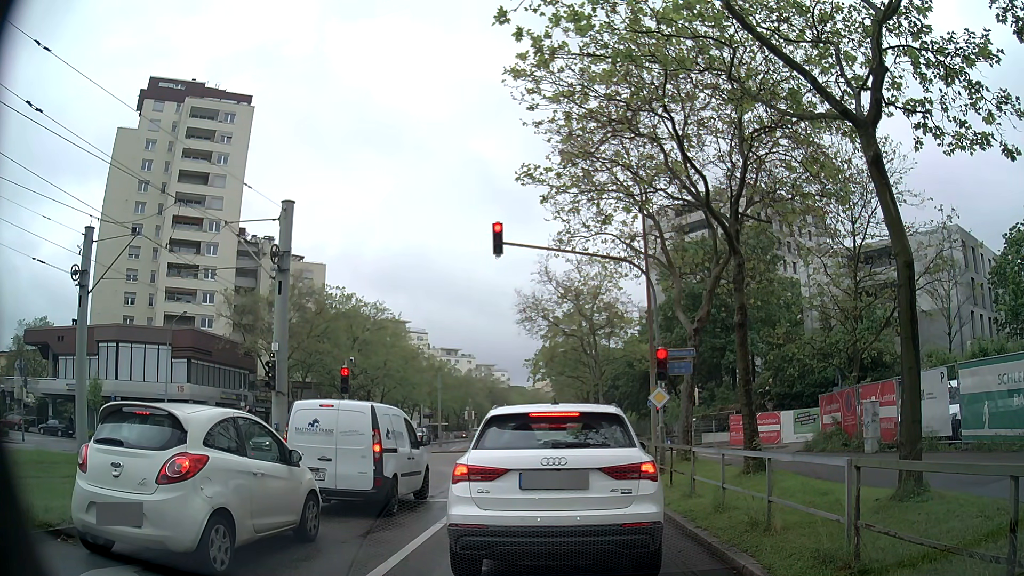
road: tertiary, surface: asphalt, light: Day
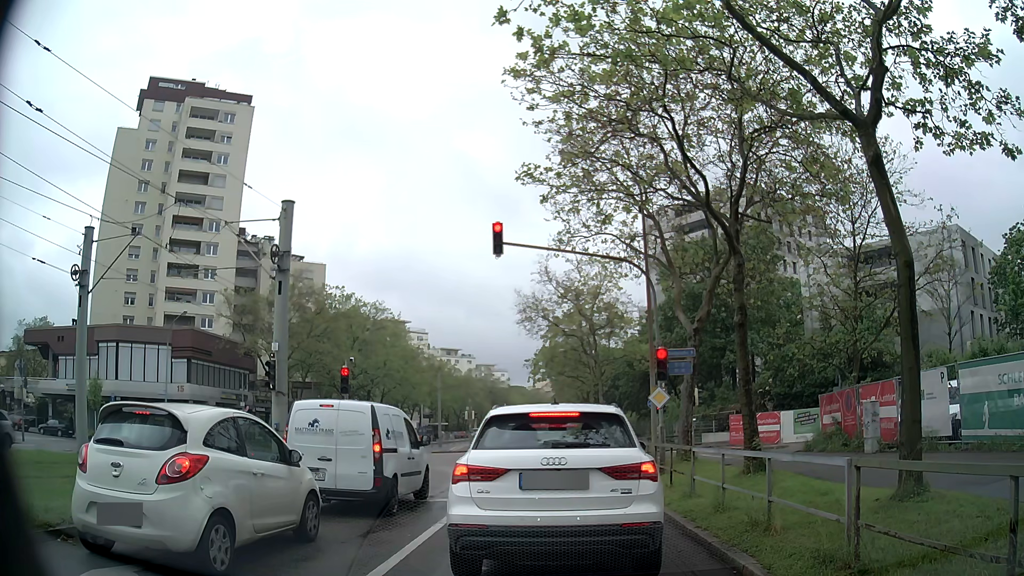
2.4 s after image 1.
(0.0, 0.0) m; 0°
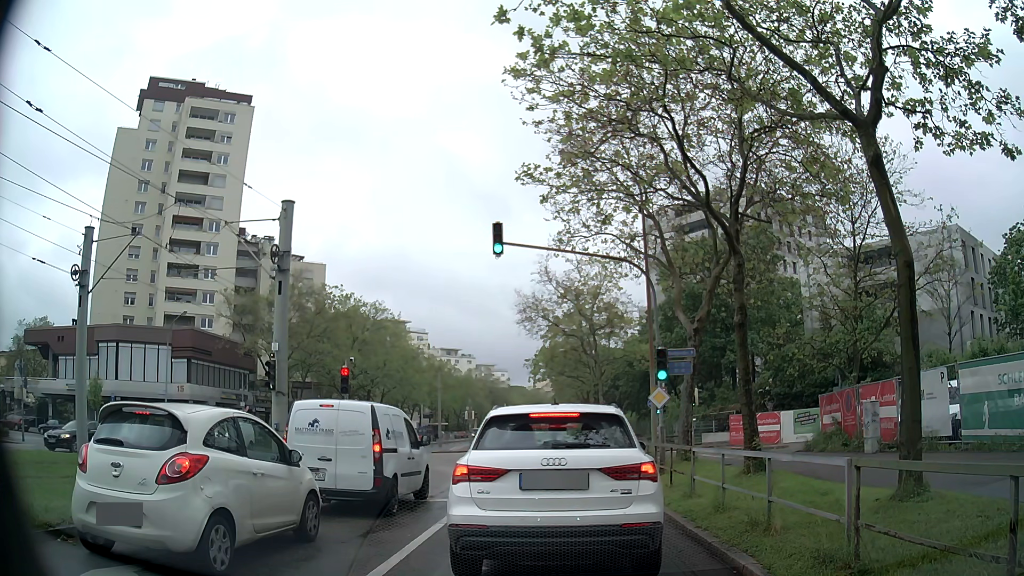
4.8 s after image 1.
(0.0, 0.0) m; 0°
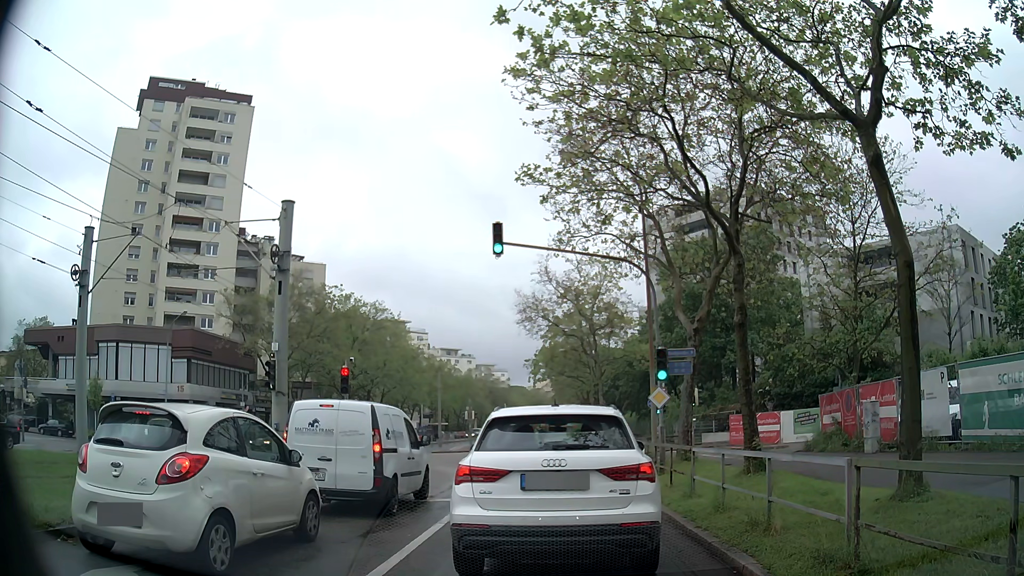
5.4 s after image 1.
(0.0, 0.0) m; 0°
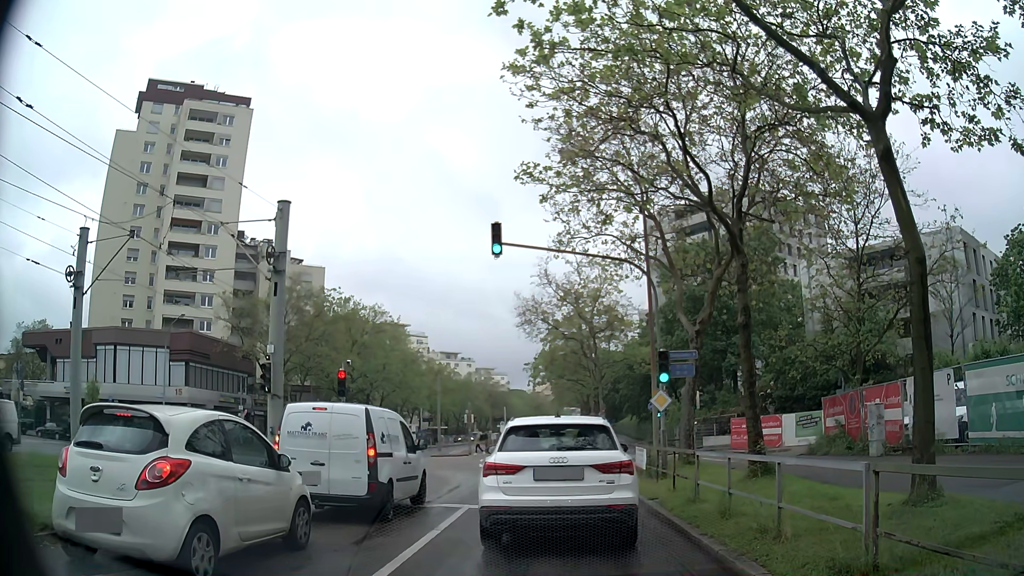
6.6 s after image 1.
(0.0, +0.4) m; 0°
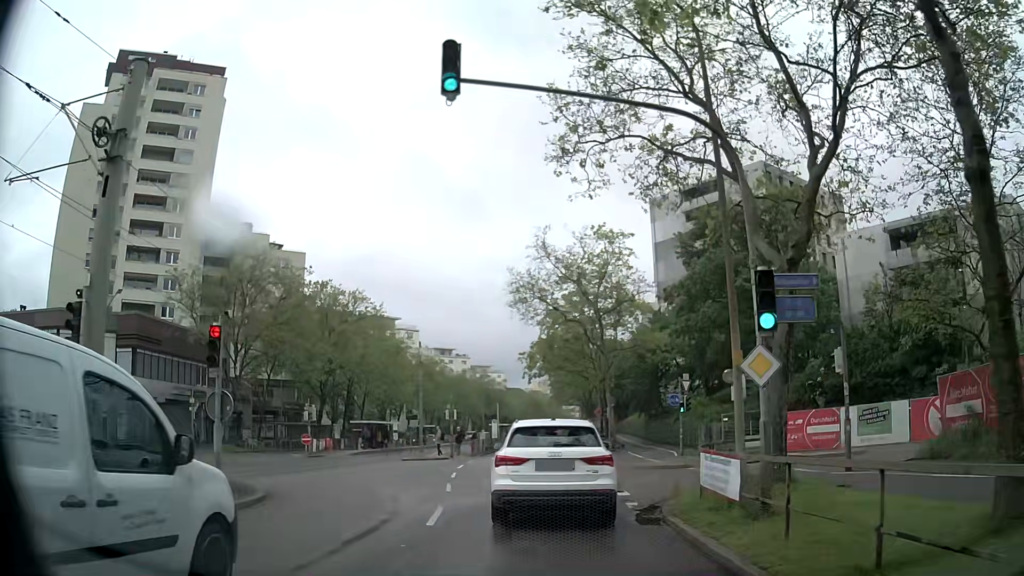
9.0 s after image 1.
(-0.3, +8.8) m; -1°
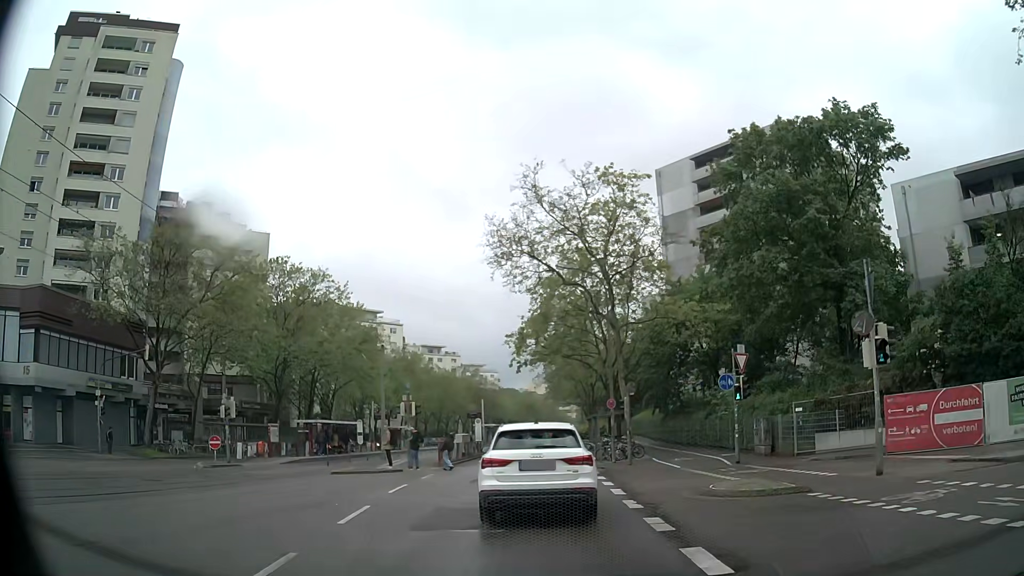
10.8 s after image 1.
(0.0, +11.7) m; -1°
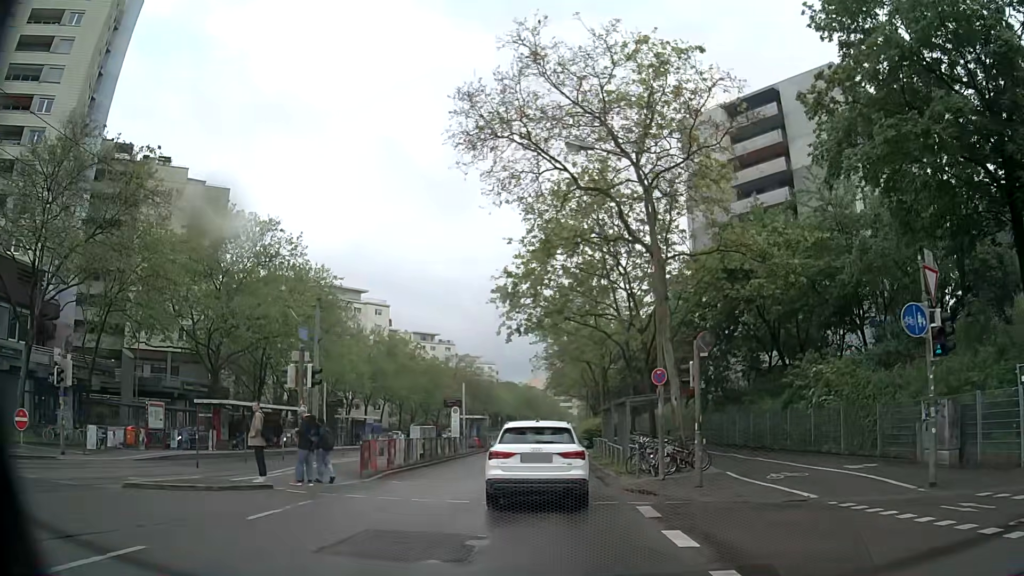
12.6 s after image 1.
(+0.1, +13.4) m; +1°
